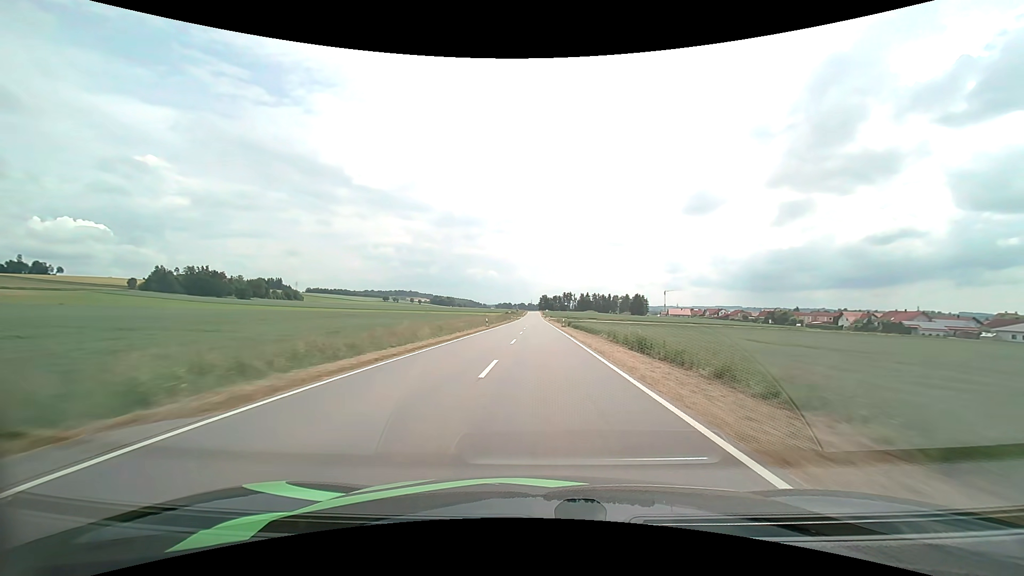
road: tertiary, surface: asphalt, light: Day
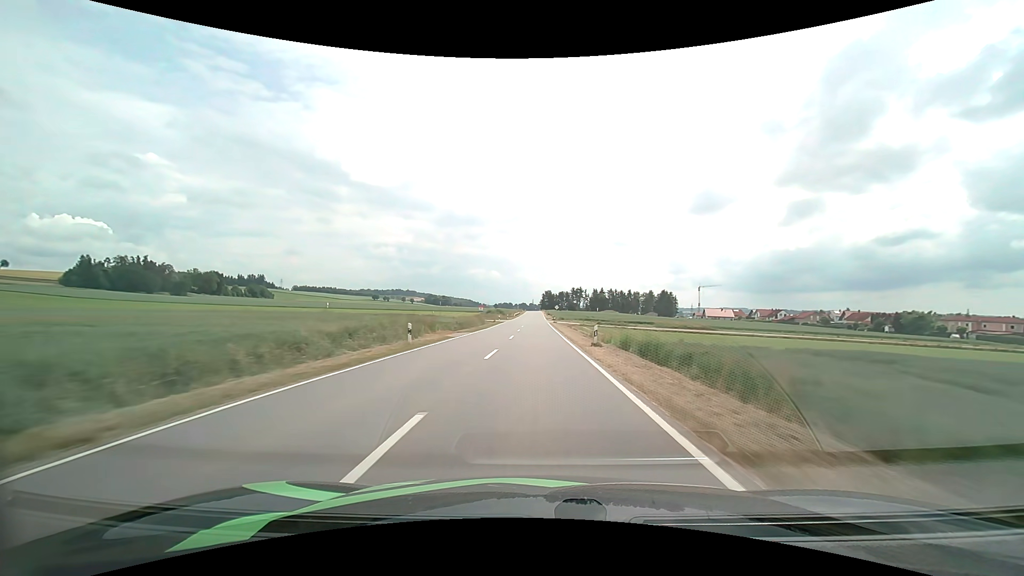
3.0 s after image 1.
(0.0, +82.4) m; 0°
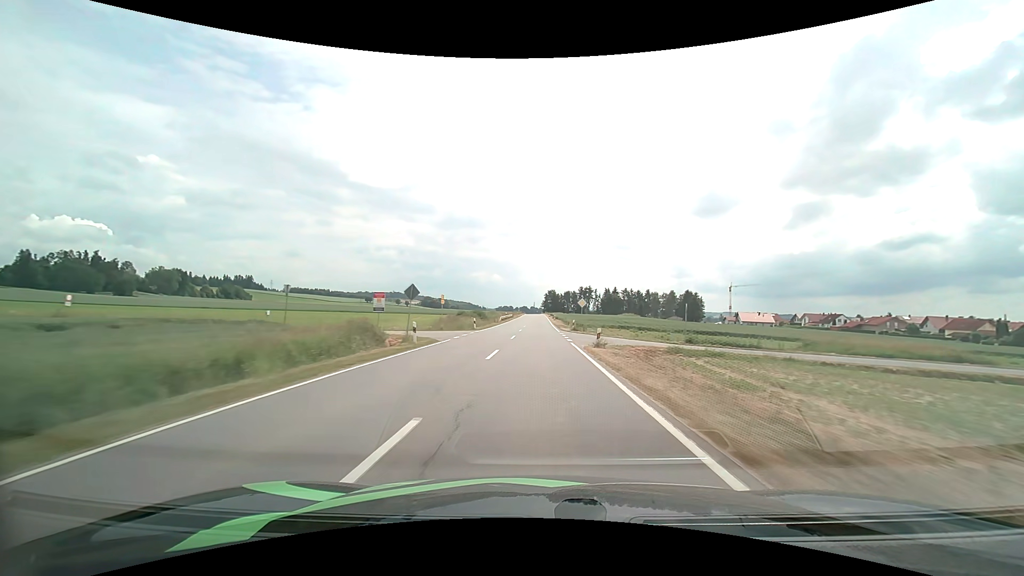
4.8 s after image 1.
(-0.1, +50.2) m; 0°
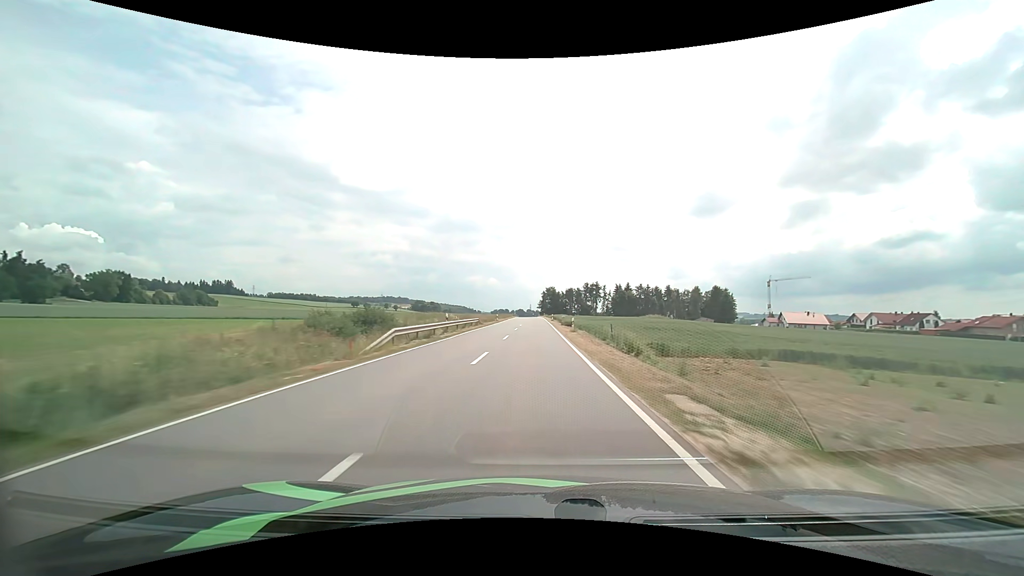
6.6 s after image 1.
(+0.4, +51.6) m; +1°
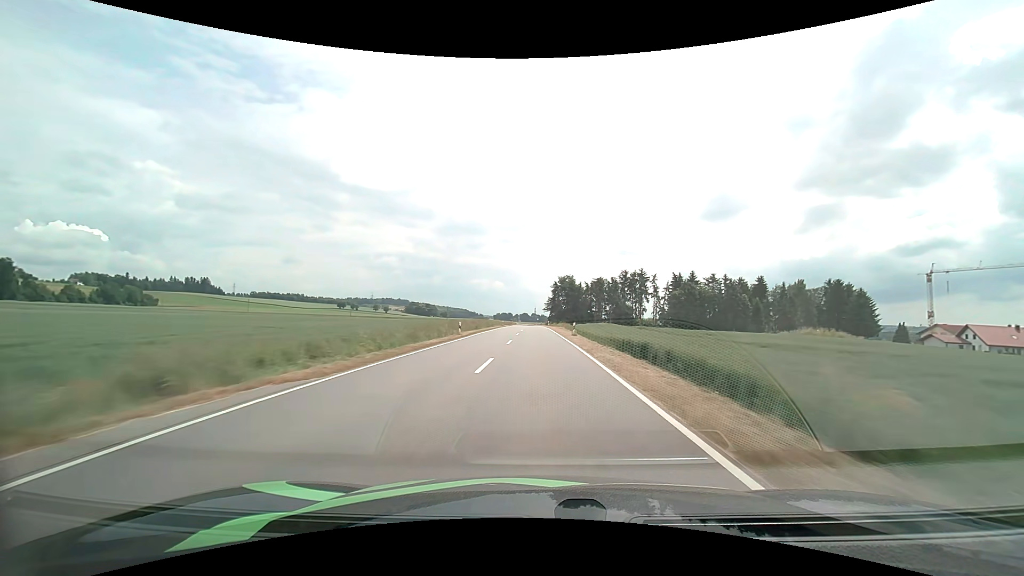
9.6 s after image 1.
(-0.7, +88.5) m; -1°
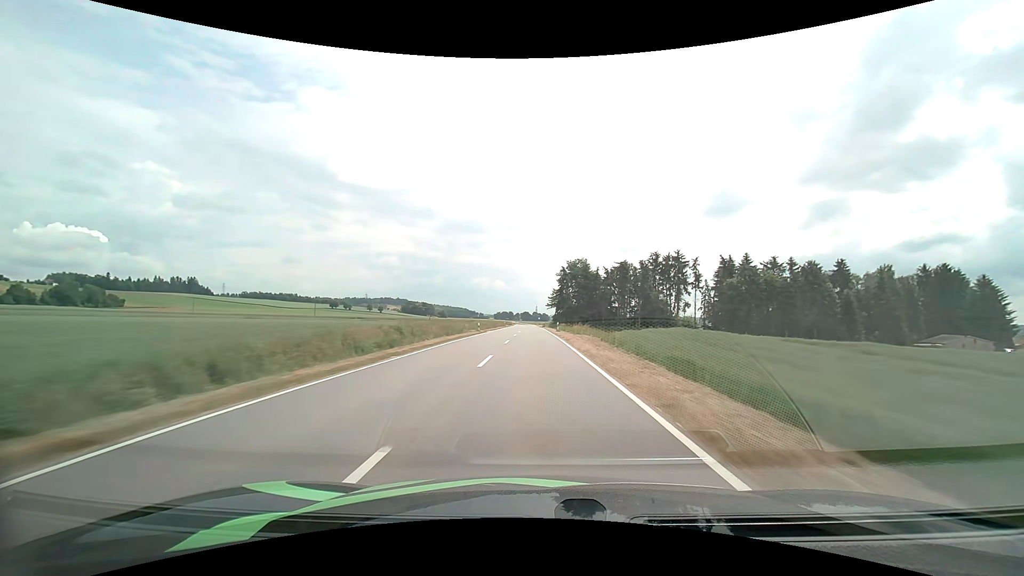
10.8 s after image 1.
(0.0, +35.9) m; 0°
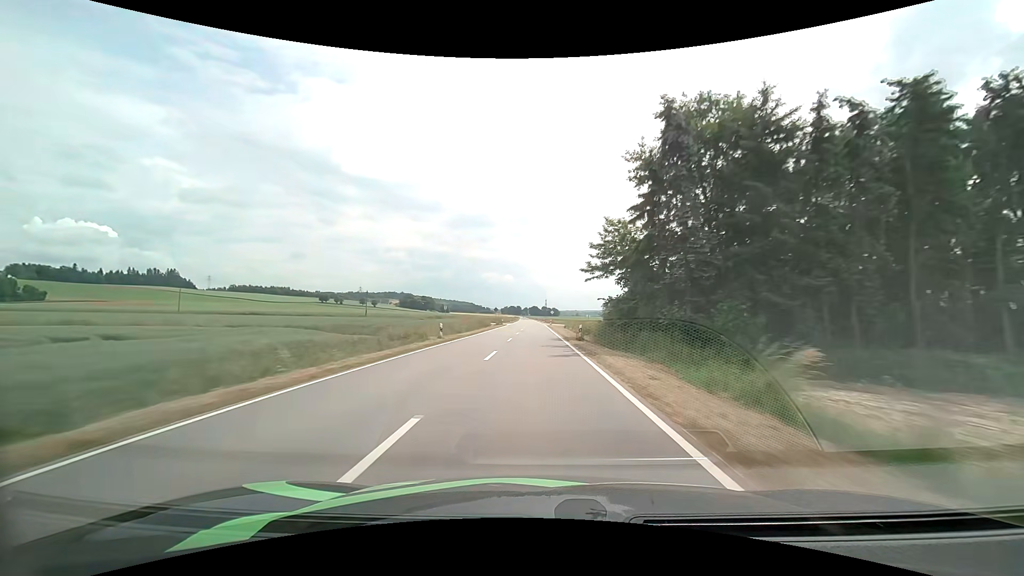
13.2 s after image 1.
(-0.8, +72.9) m; -1°
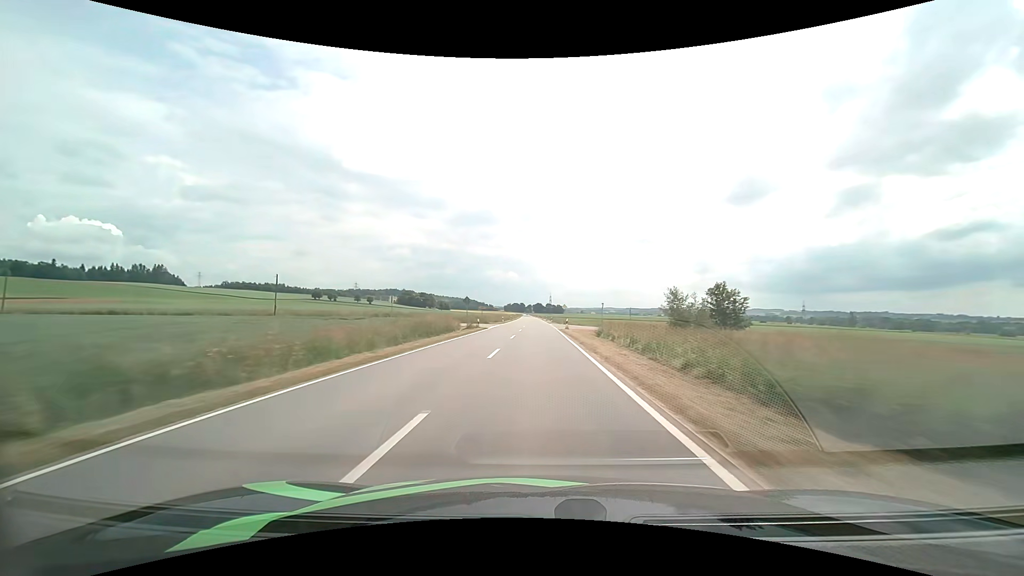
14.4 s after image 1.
(-0.2, +37.1) m; -1°
(0, +10) (0, +20) (0, +30) (0, +40) (0, +50) (0, +60) (0, +70) (0, +80) (0, +90) (0, +100) m
